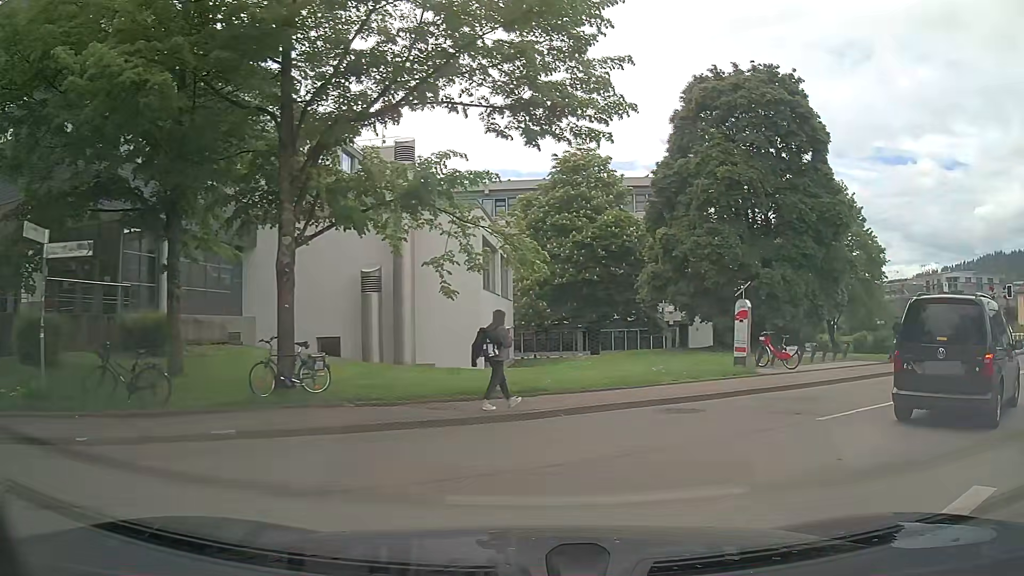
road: residential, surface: asphalt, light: Day
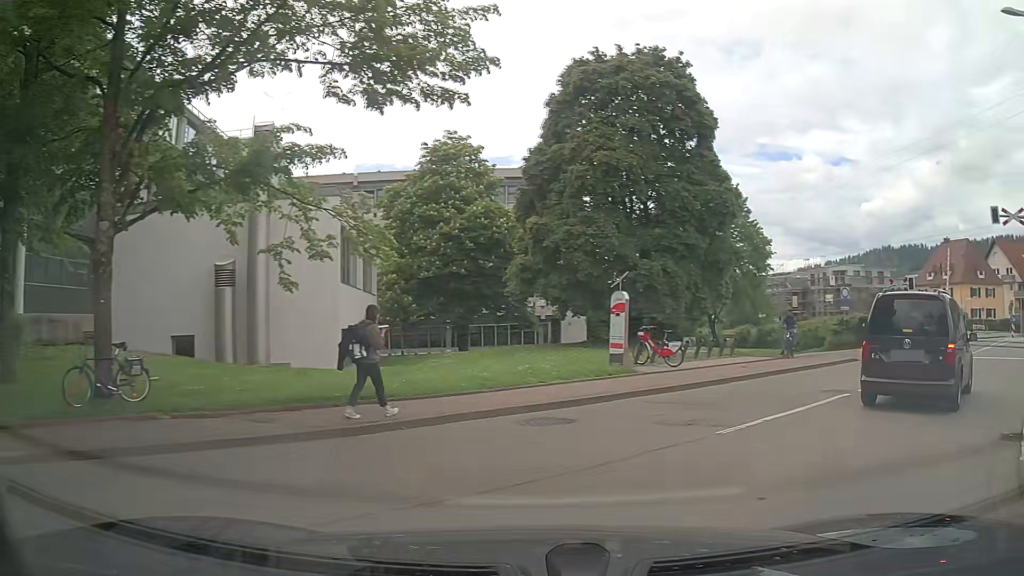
(+0.2, +1.9) m; +9°
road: unclassified
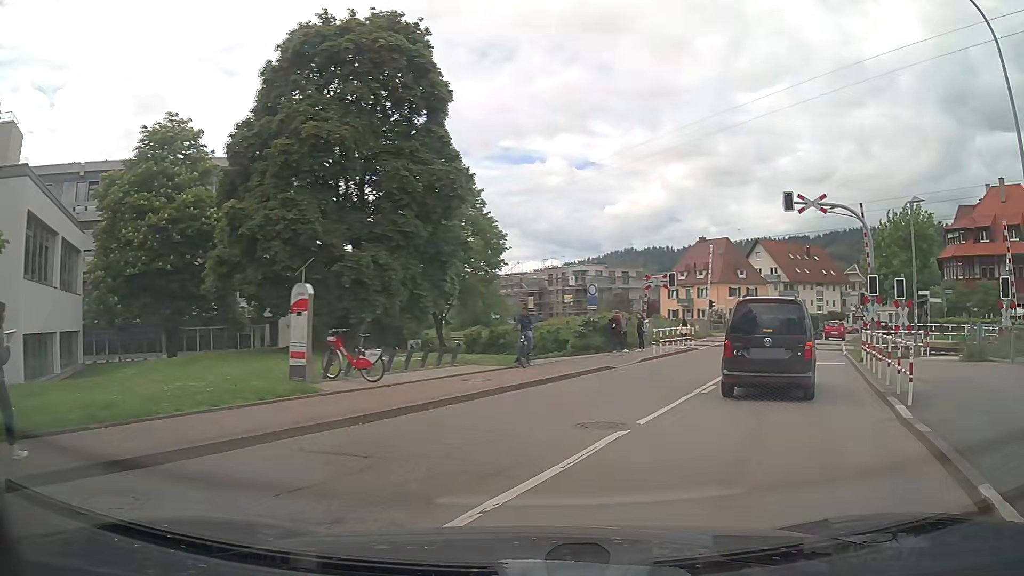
(+1.0, +4.5) m; +22°
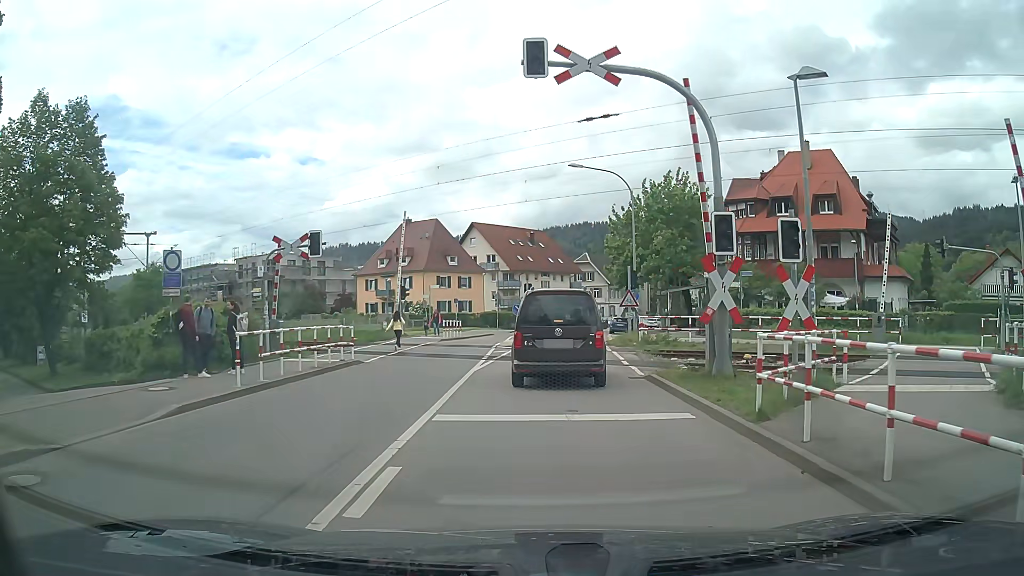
(+4.5, +14.0) m; +24°
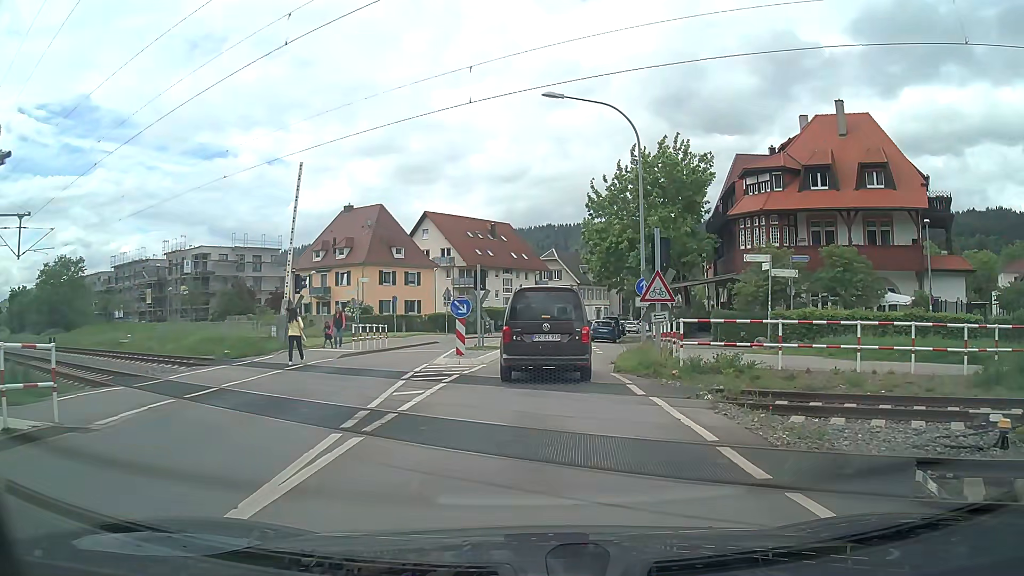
(+0.4, +12.7) m; +3°
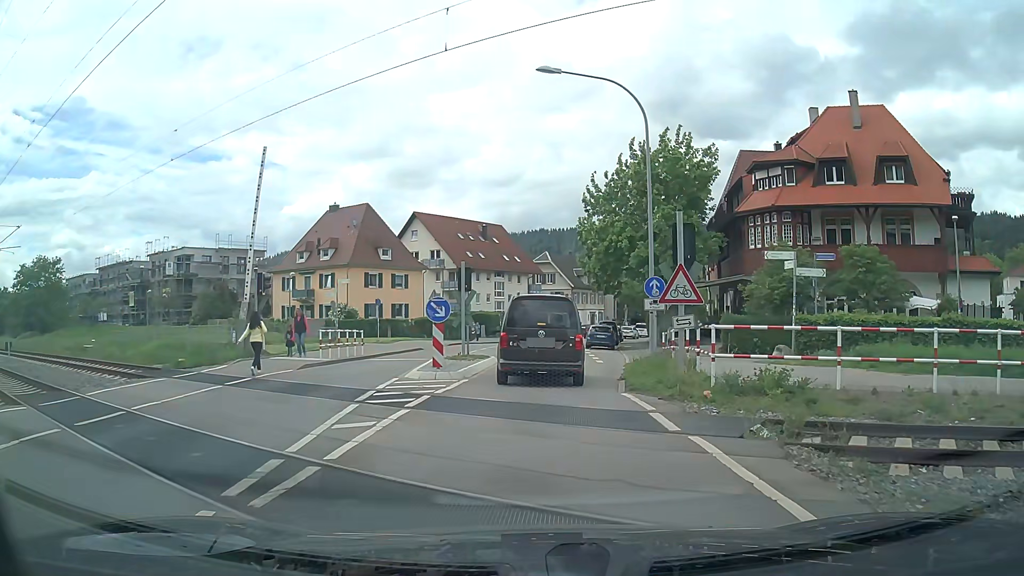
(+0.1, +3.2) m; +2°
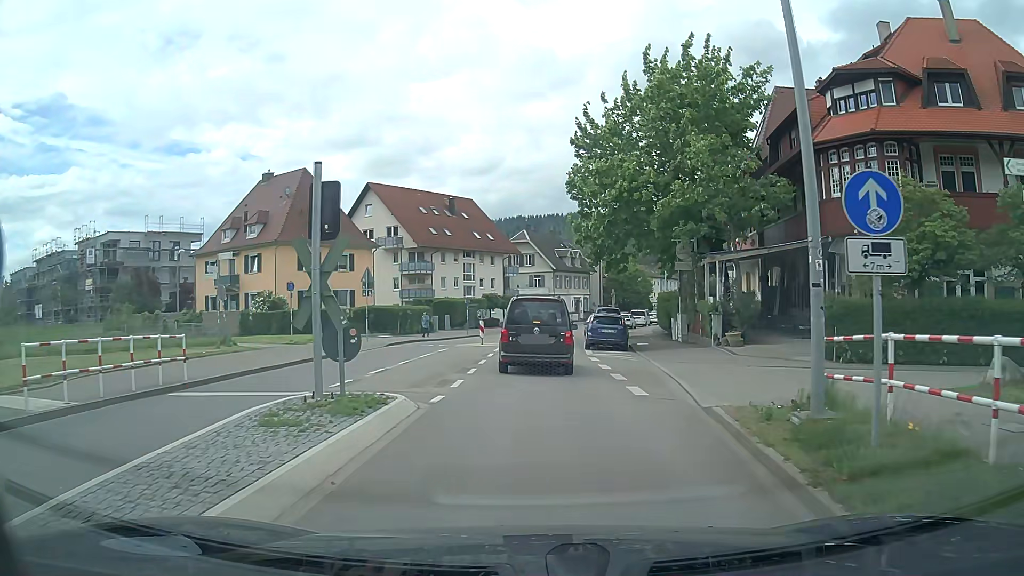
(+0.2, +13.7) m; +2°
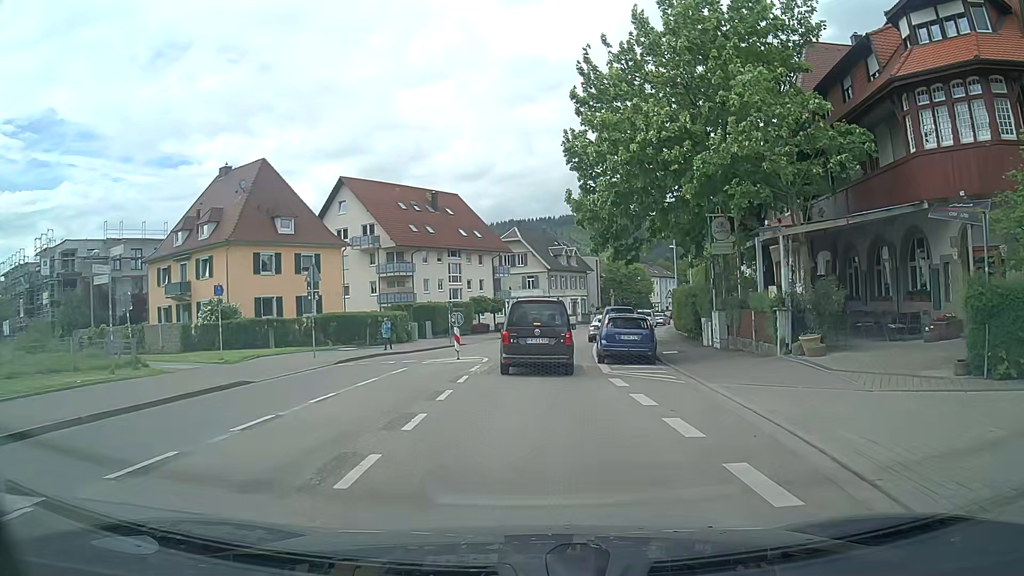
(0.0, +7.5) m; 0°
(0, +10) (0, +20) (0, +30) (+1, +40) (+3, +50) (+6, +59) (+8, +69) (+11, +79) (+15, +88) (+18, +97) m
